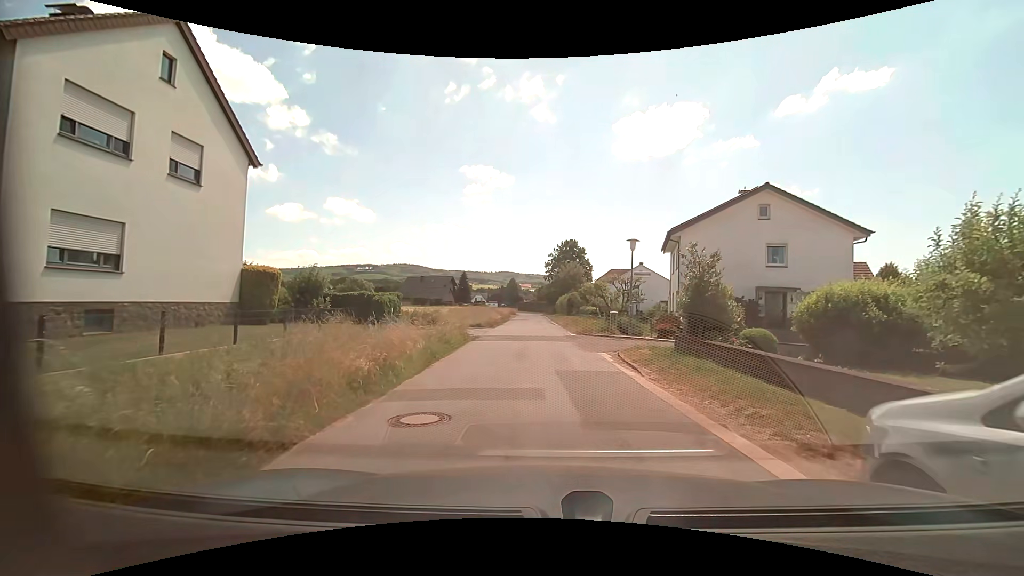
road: residential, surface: asphalt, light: Day
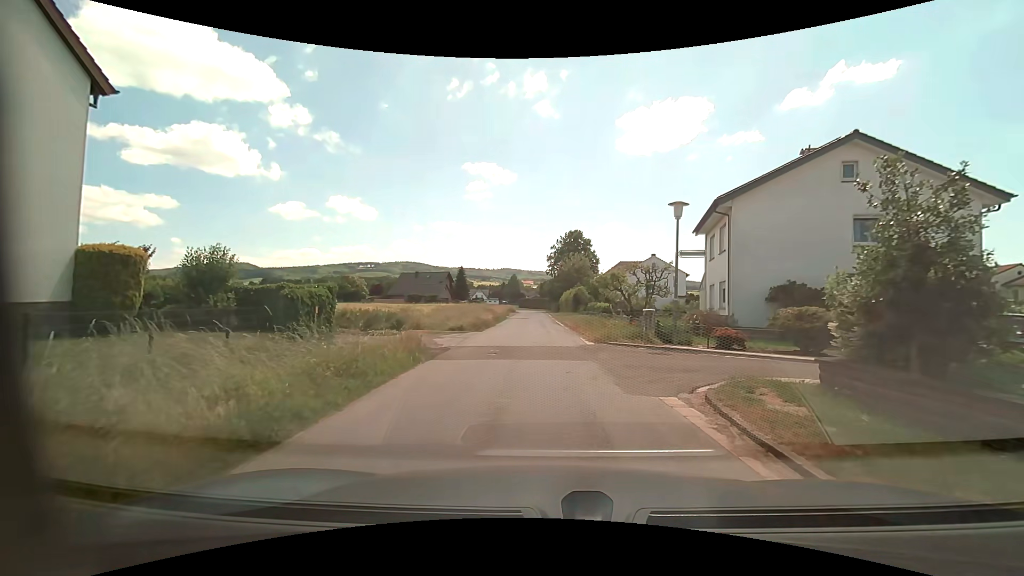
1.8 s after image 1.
(0.0, +7.7) m; 0°
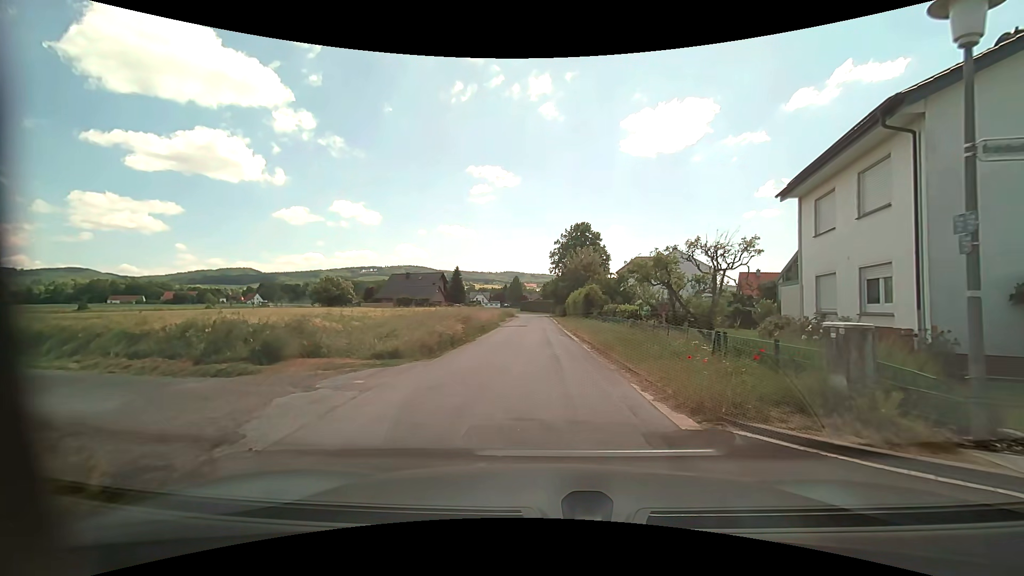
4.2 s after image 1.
(-0.2, +11.0) m; -1°
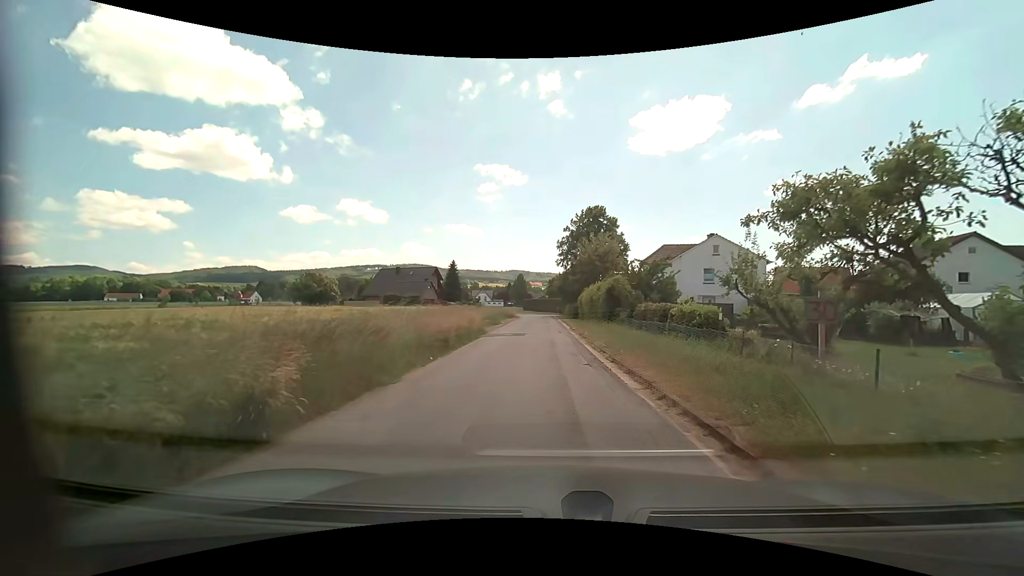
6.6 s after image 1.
(-0.1, +12.0) m; -1°
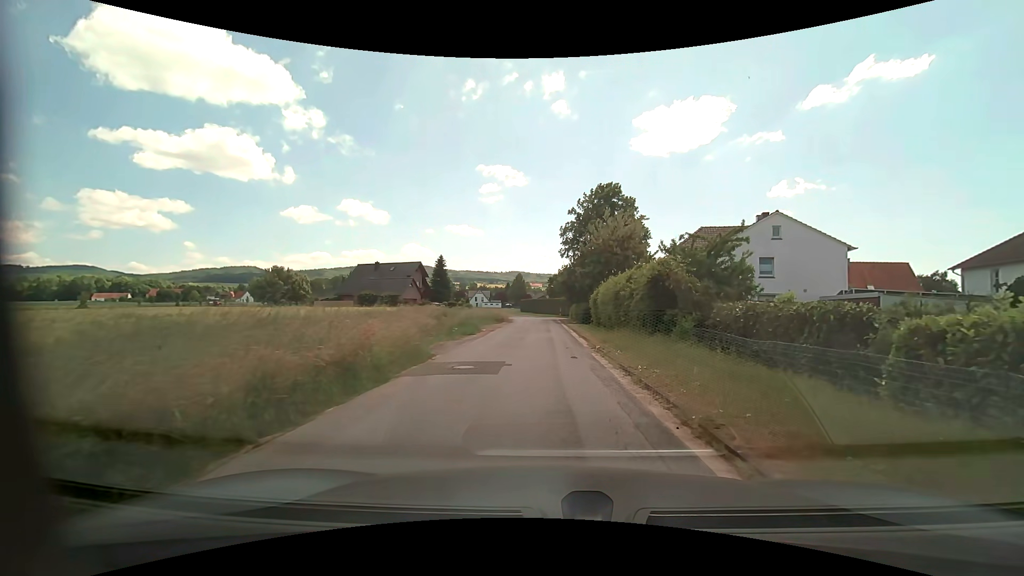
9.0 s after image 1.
(0.0, +12.7) m; 0°
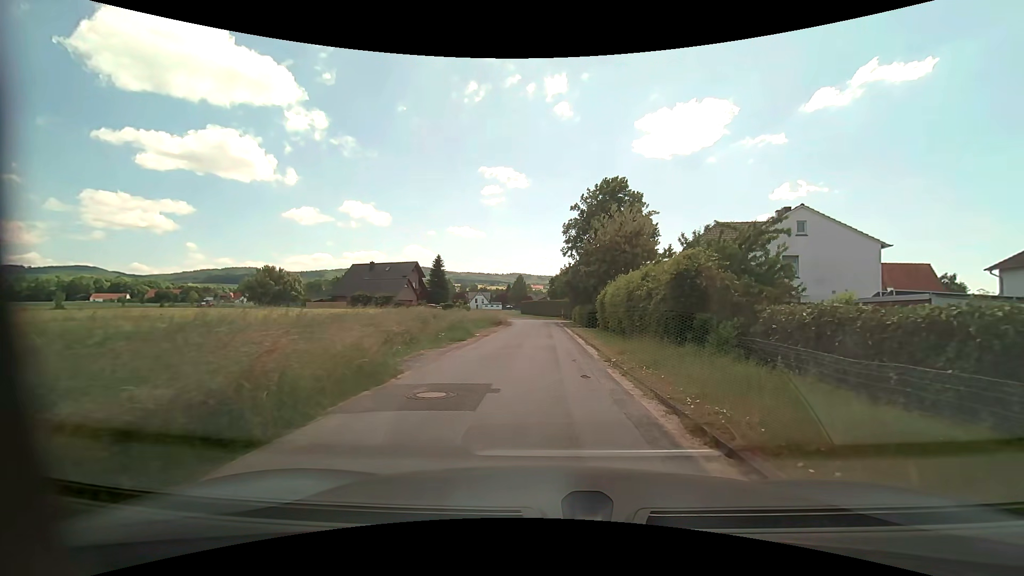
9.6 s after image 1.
(0.0, +3.3) m; 0°
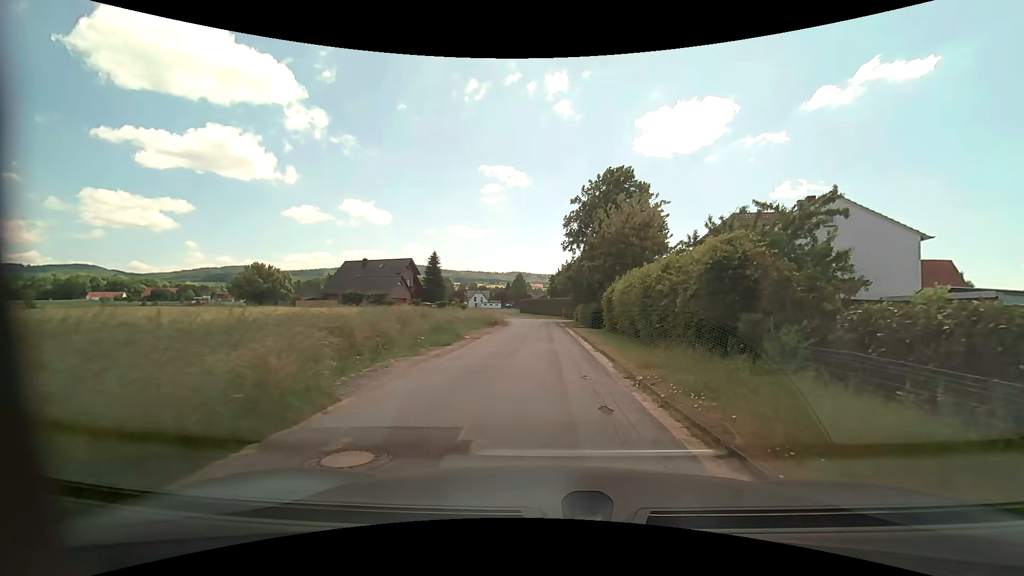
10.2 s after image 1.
(0.0, +3.3) m; 0°
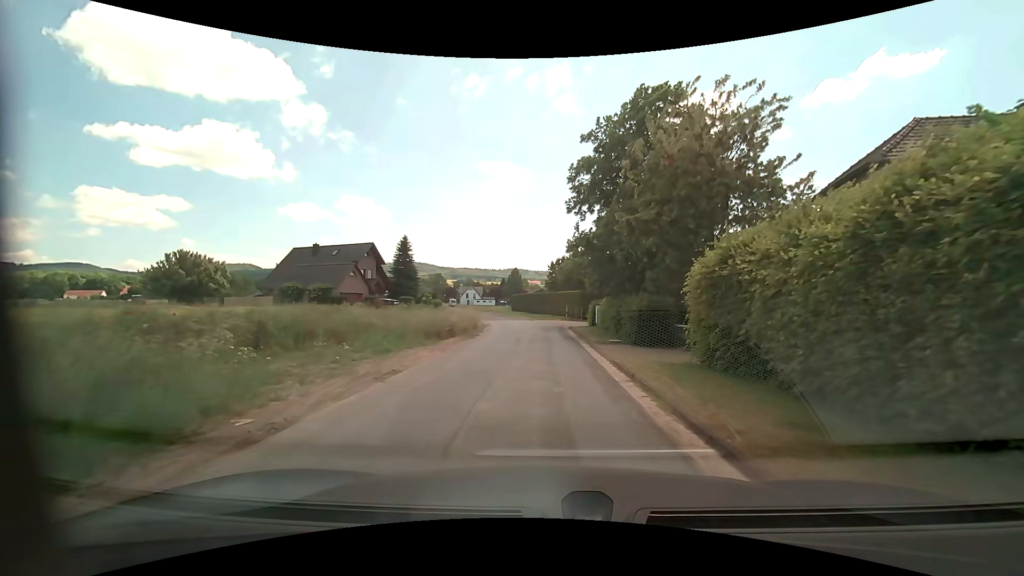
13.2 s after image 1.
(0.0, +16.7) m; 0°
